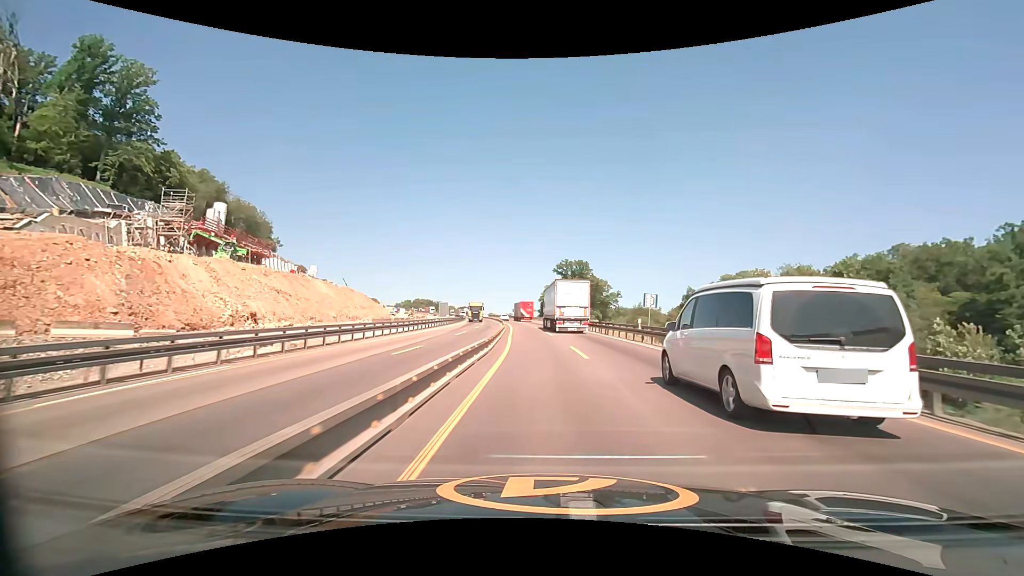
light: Day
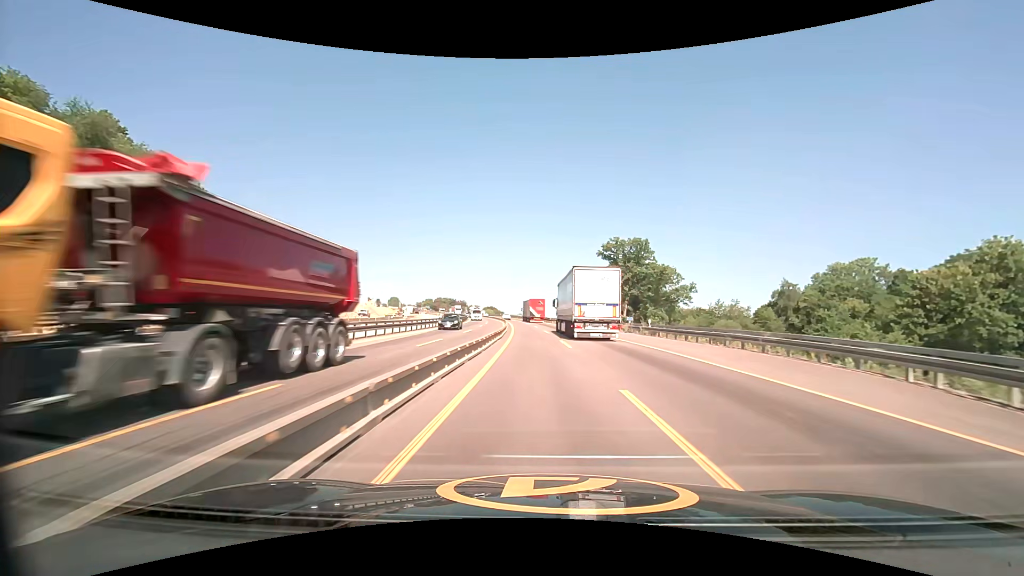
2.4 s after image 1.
(-1.5, +48.5) m; -4°
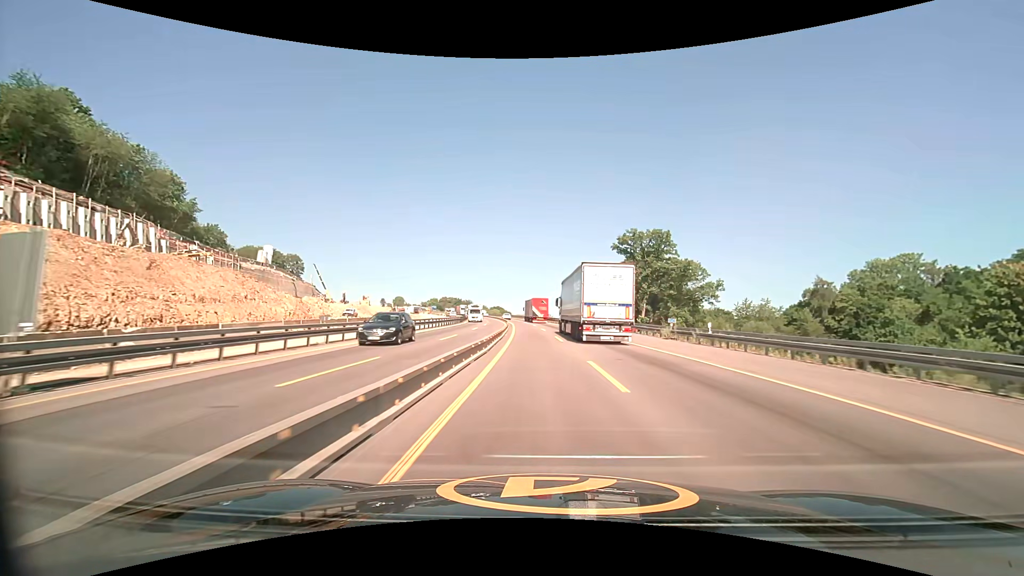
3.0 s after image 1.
(-0.1, +12.0) m; -1°
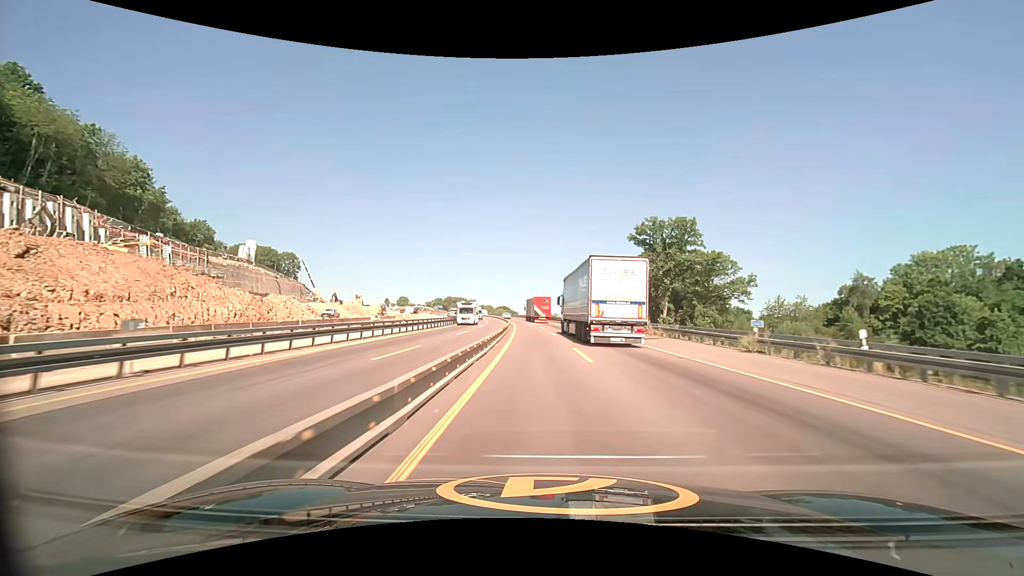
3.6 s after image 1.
(-0.1, +12.0) m; -1°
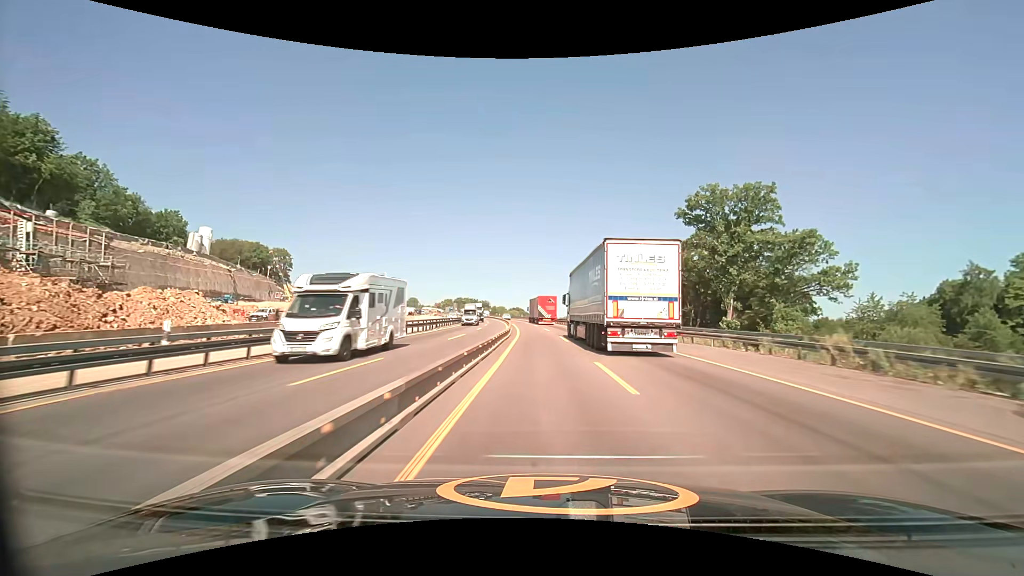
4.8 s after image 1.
(-0.3, +24.0) m; -2°
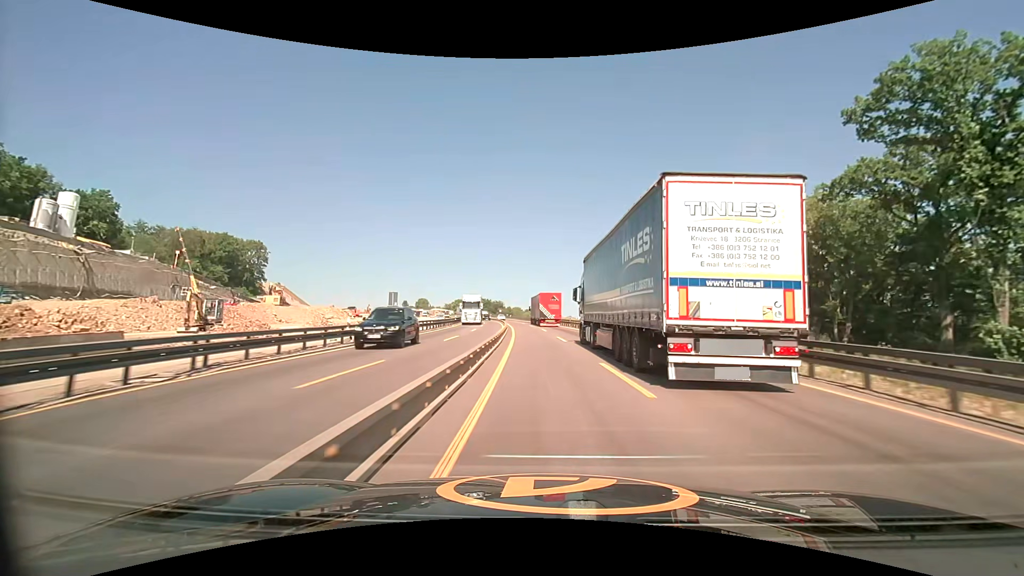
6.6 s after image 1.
(-0.7, +36.1) m; -2°
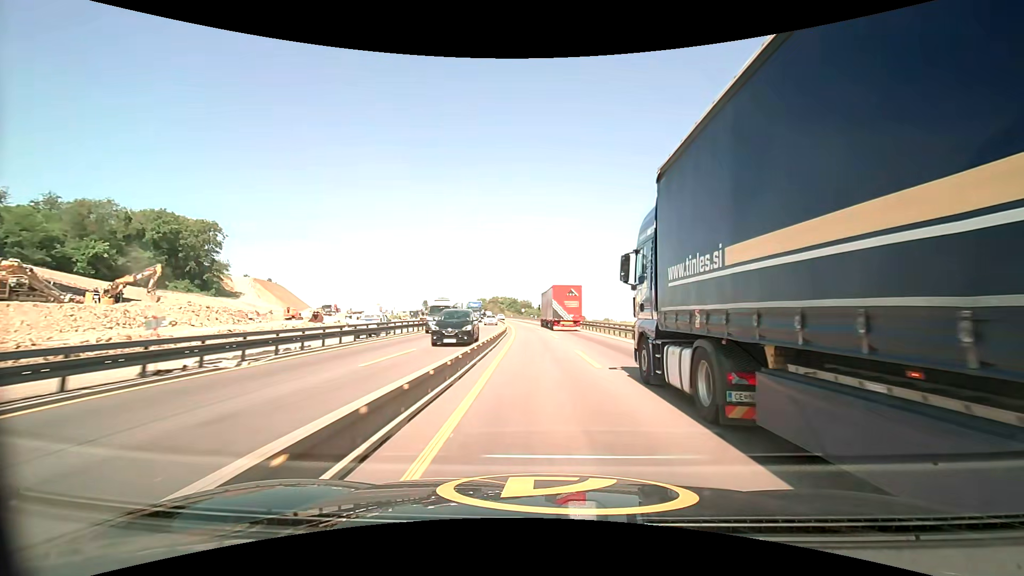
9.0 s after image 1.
(-1.5, +48.7) m; -3°
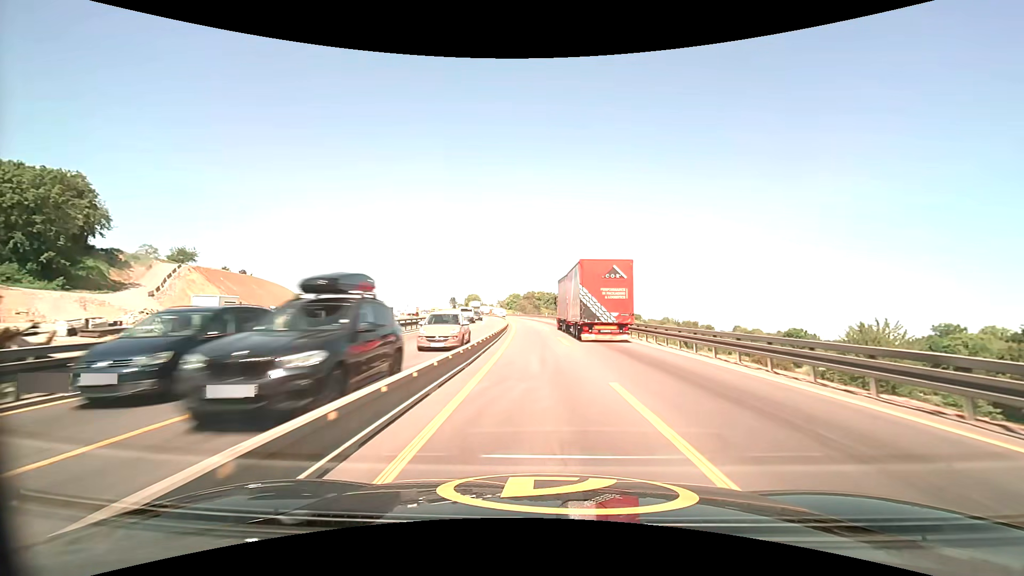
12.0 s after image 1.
(-2.3, +61.5) m; -5°
(0, +10) (0, +20) (0, +30) (-1, +40) (-1, +50) (-2, +60) (-3, +70) (-4, +80) (-5, +90) (-6, +100) m
